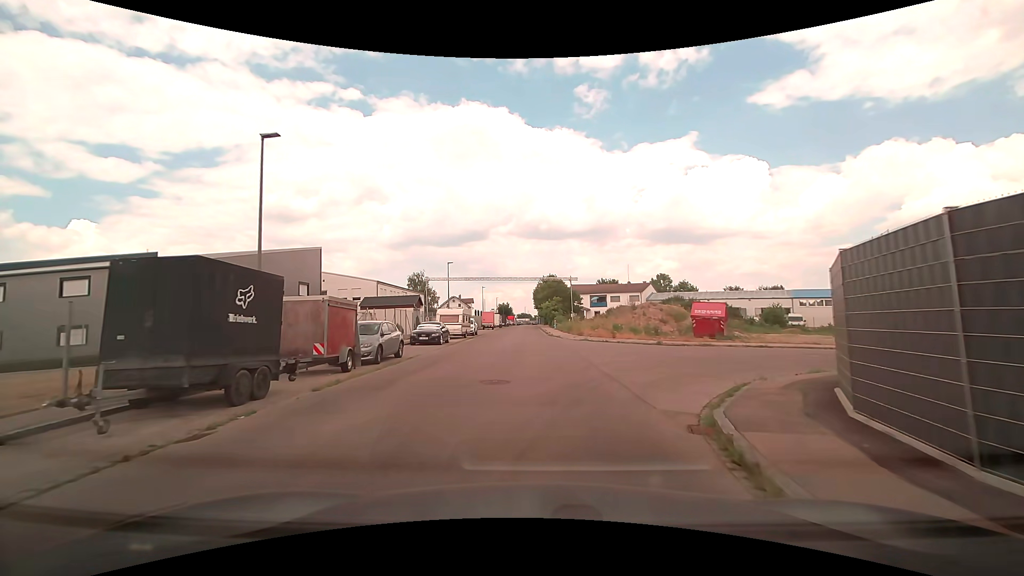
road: residential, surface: asphalt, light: Day
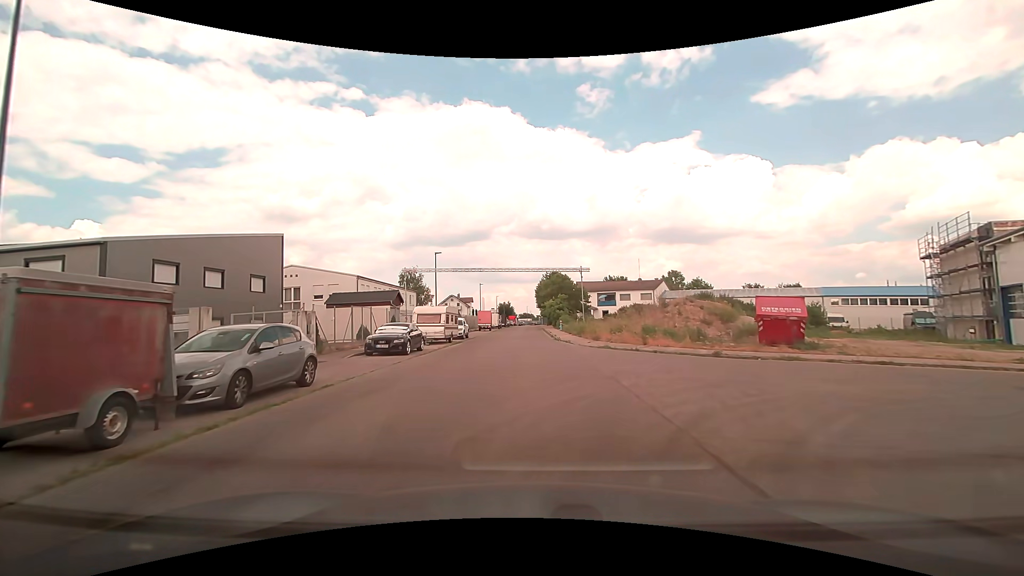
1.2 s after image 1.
(-0.1, +8.2) m; -1°
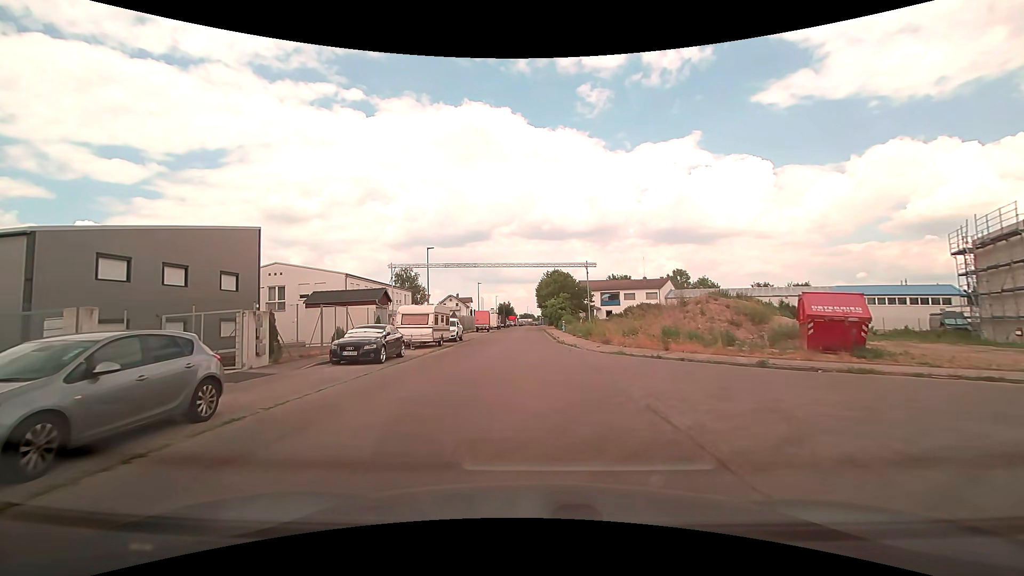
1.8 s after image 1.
(0.0, +3.6) m; 0°
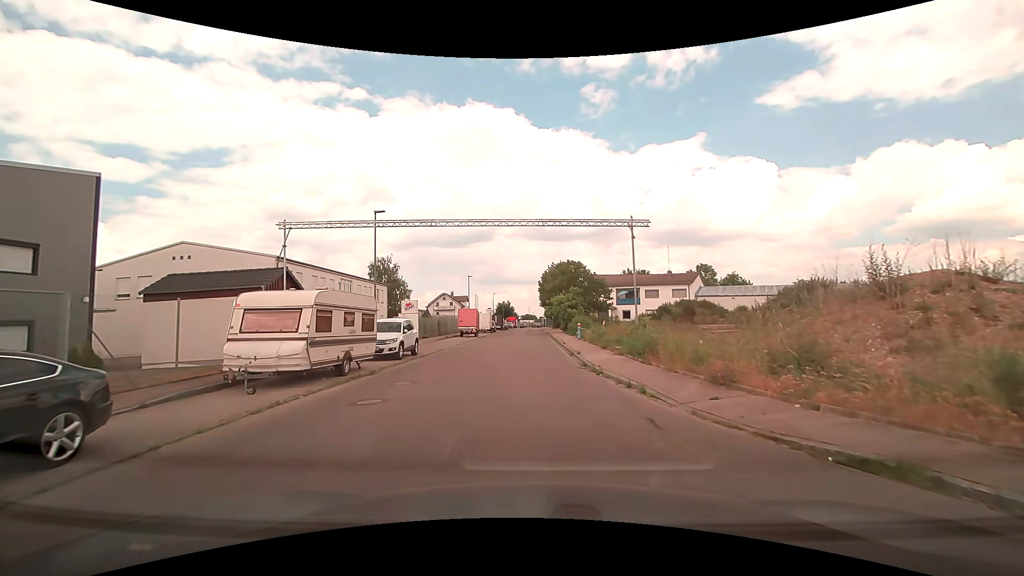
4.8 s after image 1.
(0.0, +15.0) m; 0°
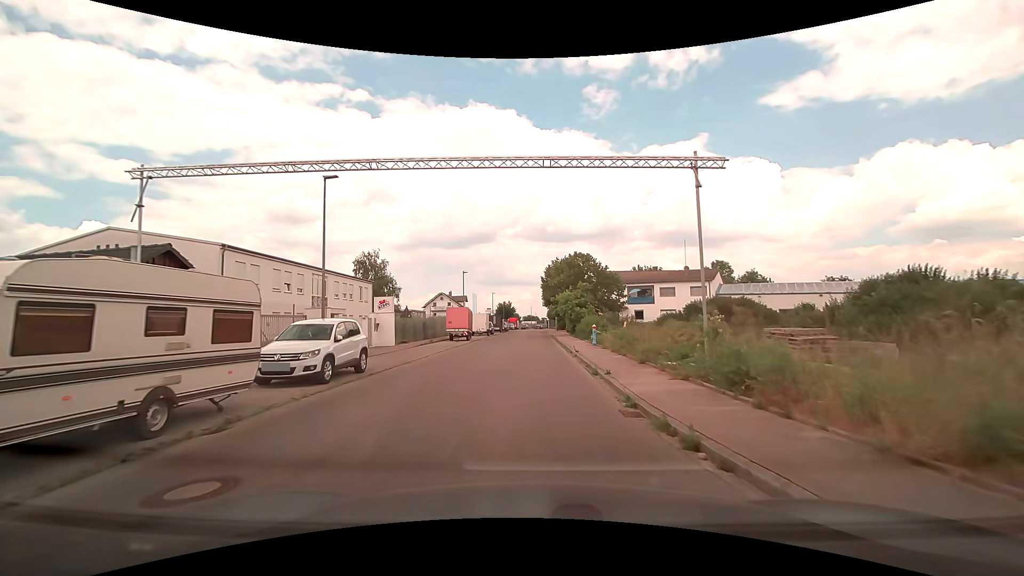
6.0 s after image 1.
(0.0, +7.4) m; 0°
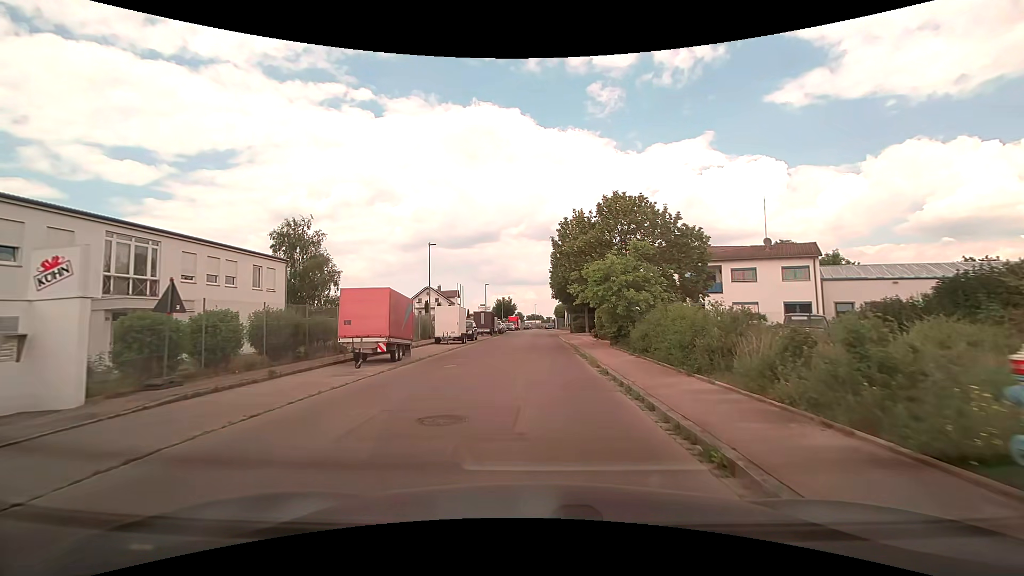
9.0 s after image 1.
(-0.2, +22.6) m; -1°
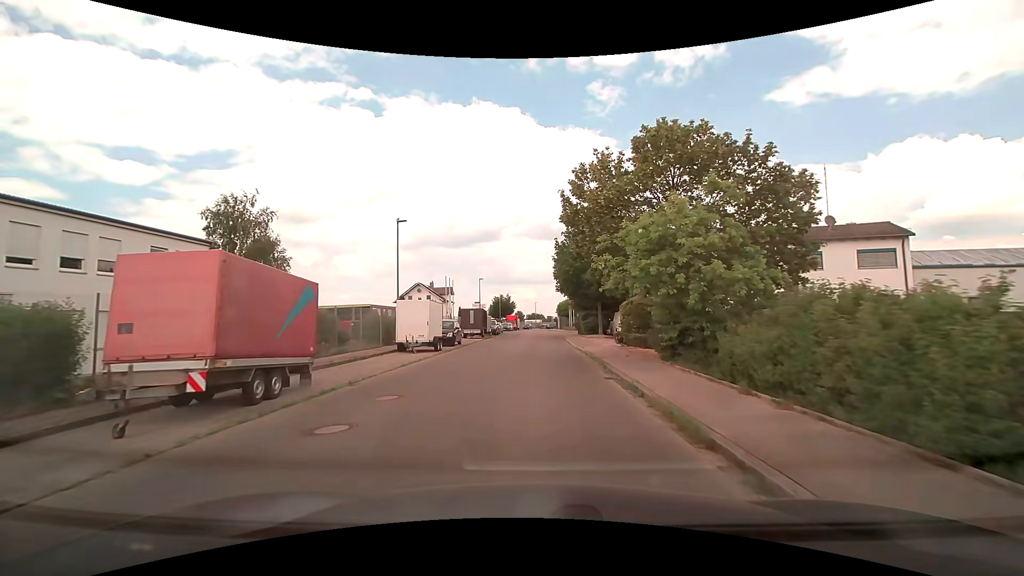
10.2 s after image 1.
(0.0, +9.5) m; 0°
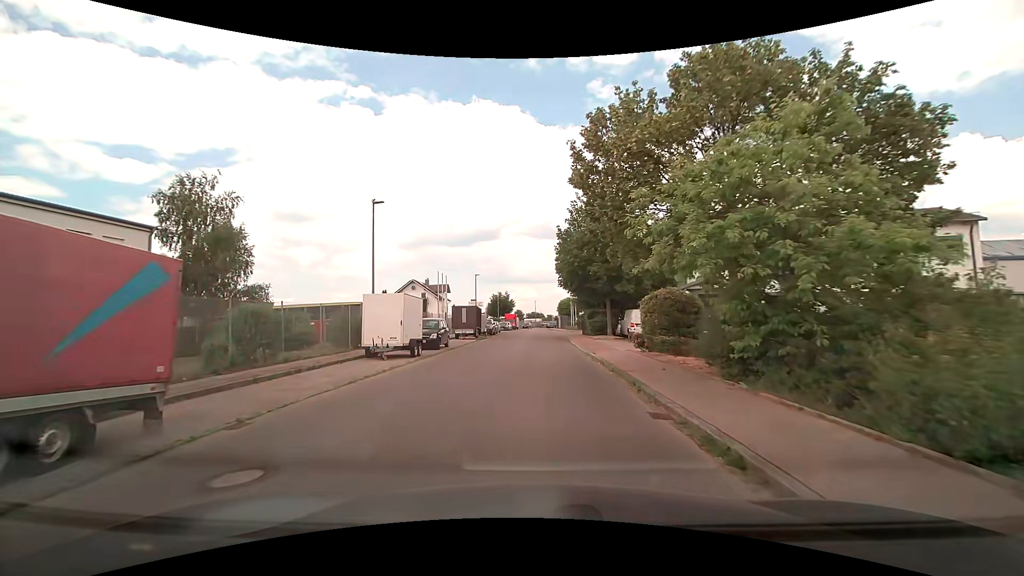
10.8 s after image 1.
(0.0, +4.7) m; -1°
(0, +10) (0, +20) (0, +30) (0, +40) (+1, +50) (+1, +60) (+1, +70) (+1, +80) (+1, +90) (+1, +100) m
